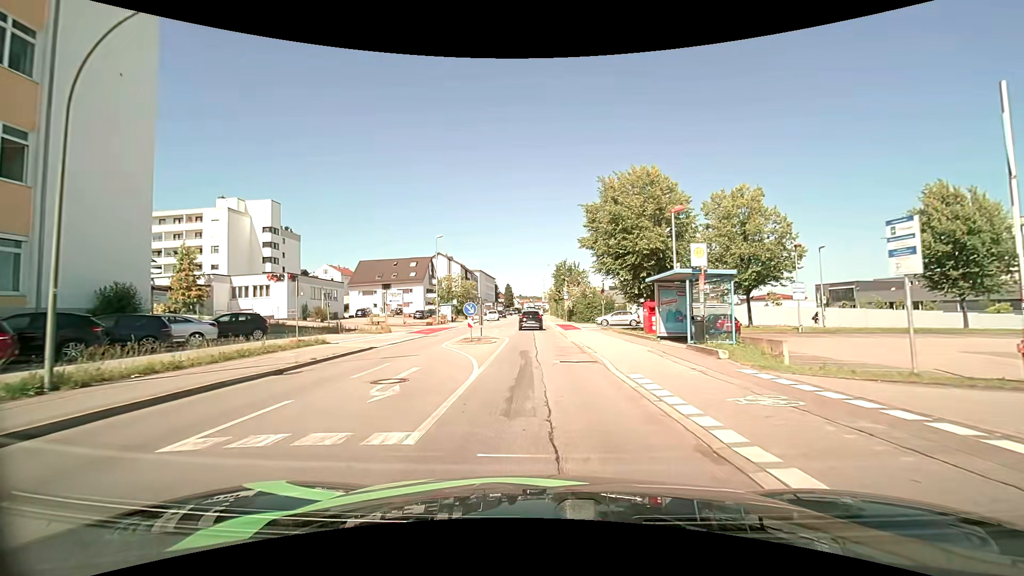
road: tertiary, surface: asphalt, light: Day
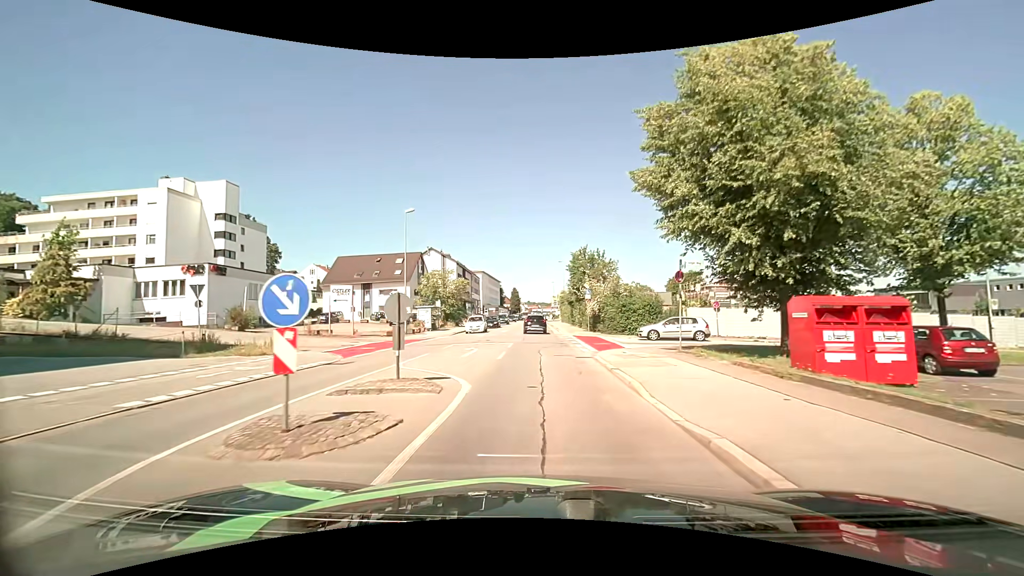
(0.0, +17.0) m; 0°
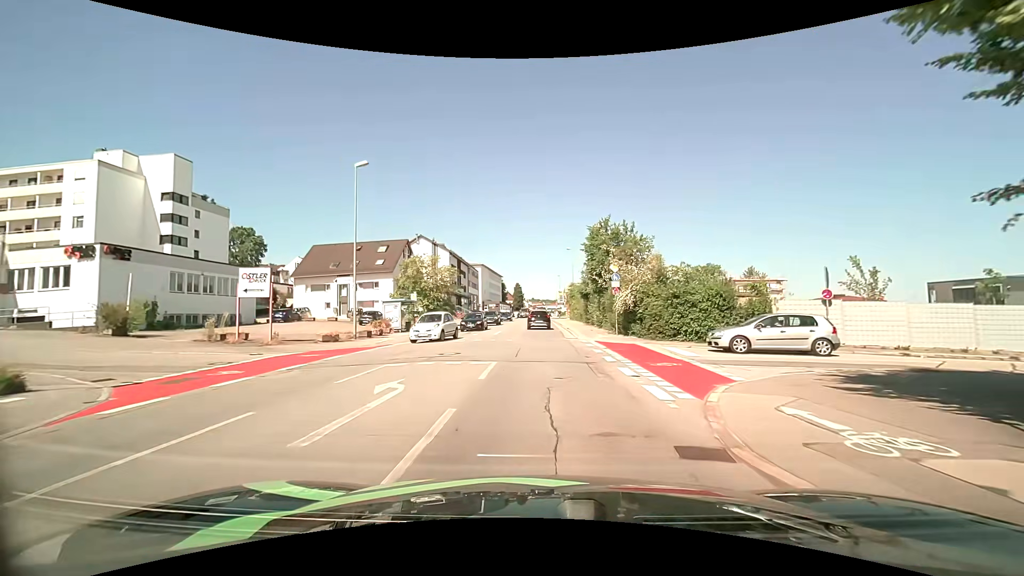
(-0.2, +12.2) m; -1°
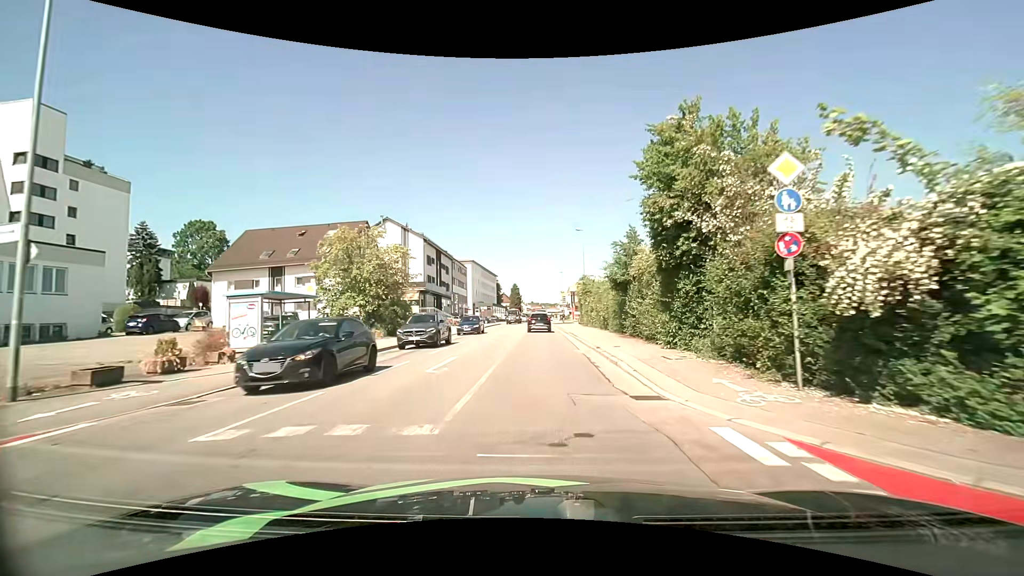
(+0.1, +18.8) m; +1°
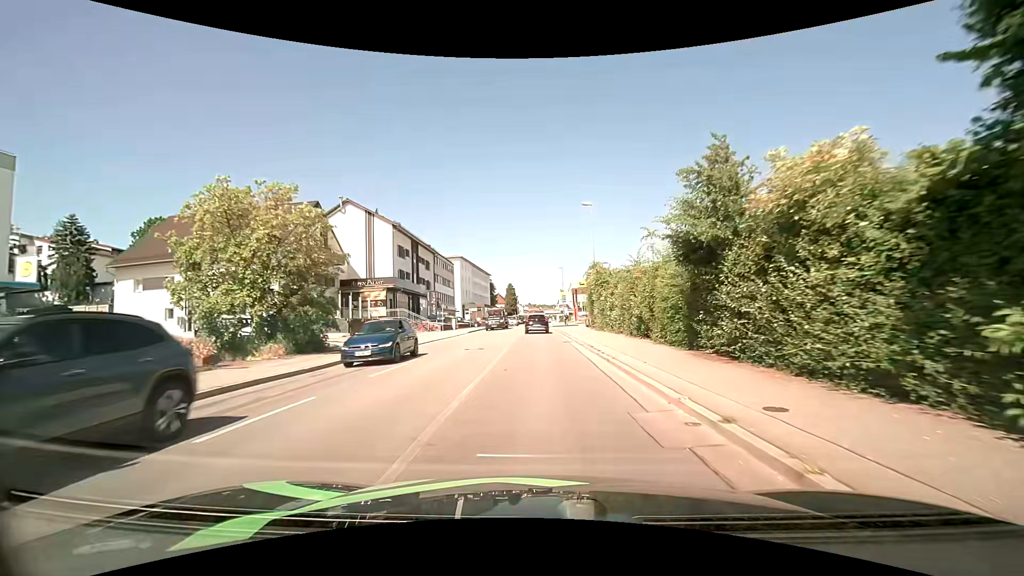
(+0.1, +12.6) m; 0°
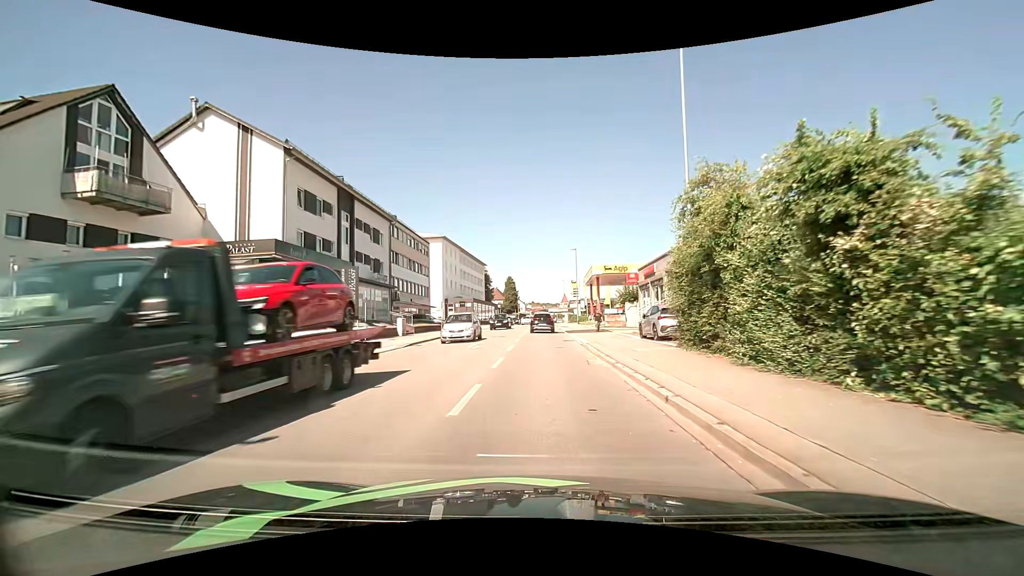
(0.0, +24.2) m; 0°
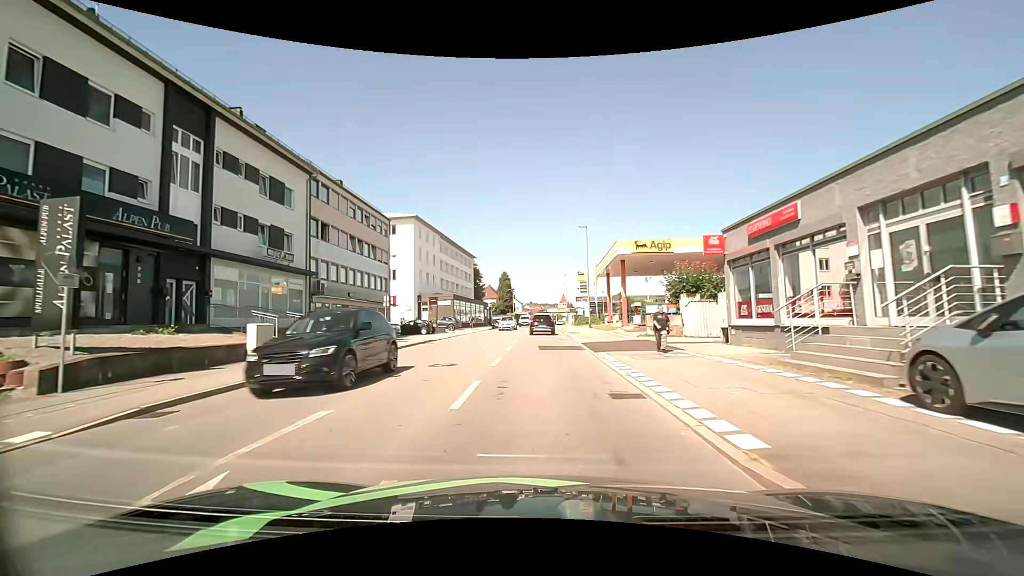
(0.0, +17.6) m; 0°
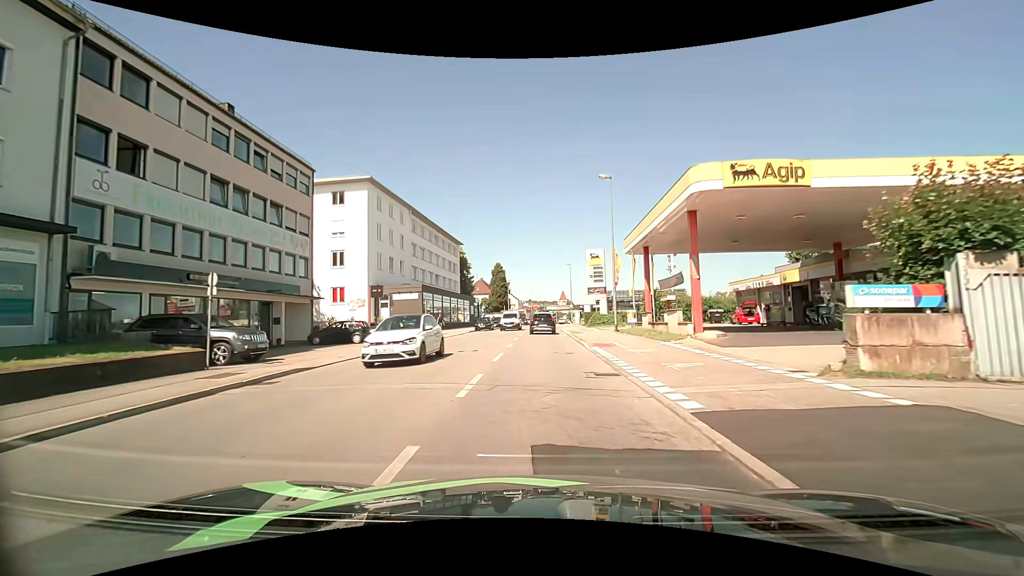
(0.0, +17.2) m; 0°
(0, +10) (0, +20) (0, +30) (0, +40) (0, +50) (0, +60) (0, +70) (0, +80) (+1, +90) (+1, +100) m
